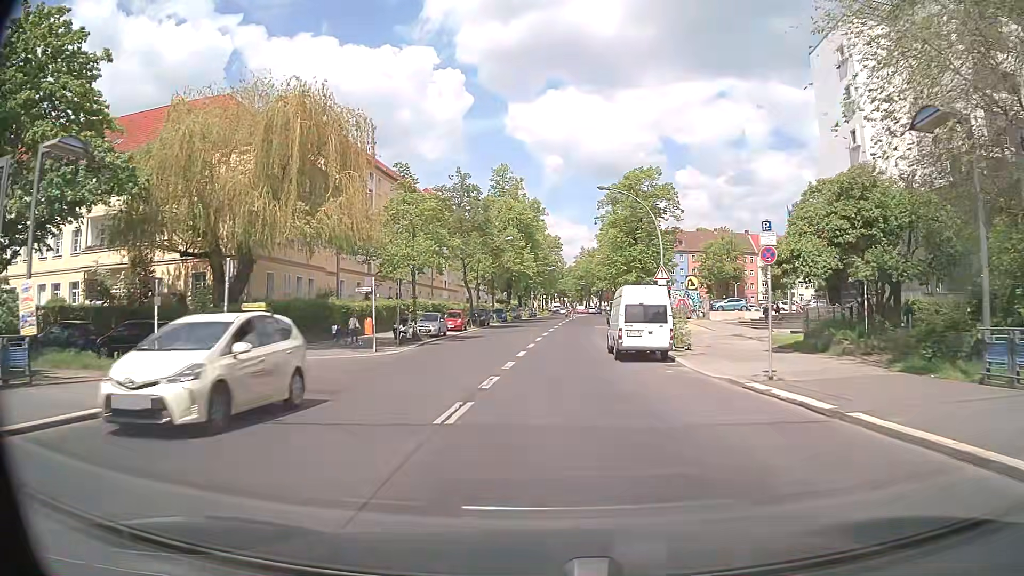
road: secondary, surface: asphalt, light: Day
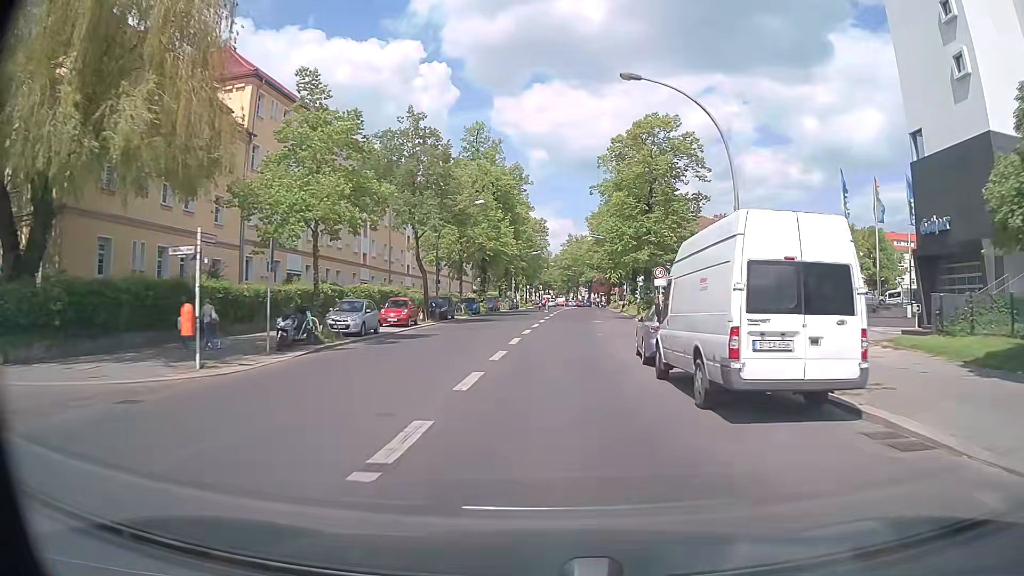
(+0.1, +15.3) m; +2°
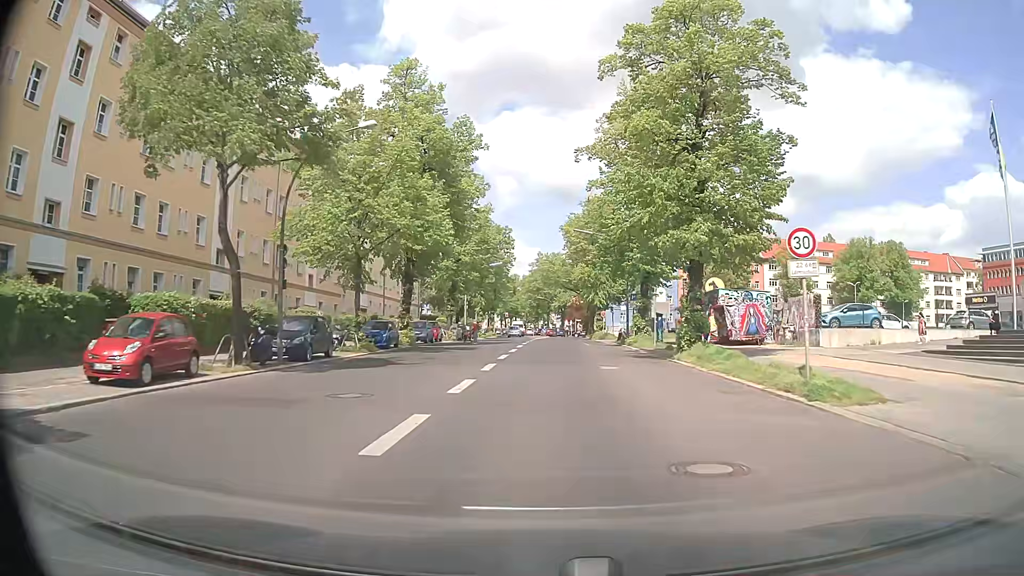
(+0.3, +22.9) m; +2°
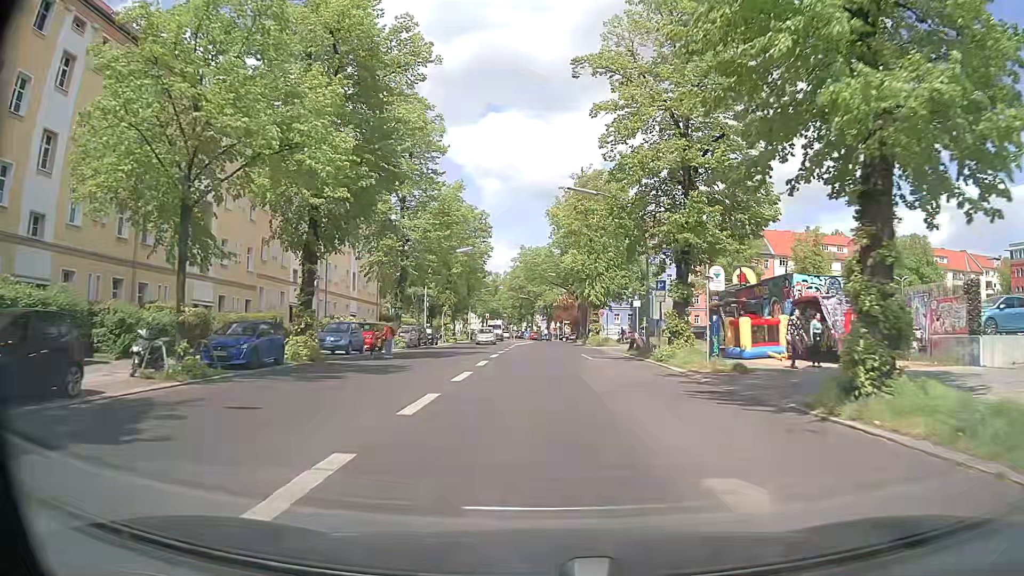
(+0.2, +15.0) m; +1°
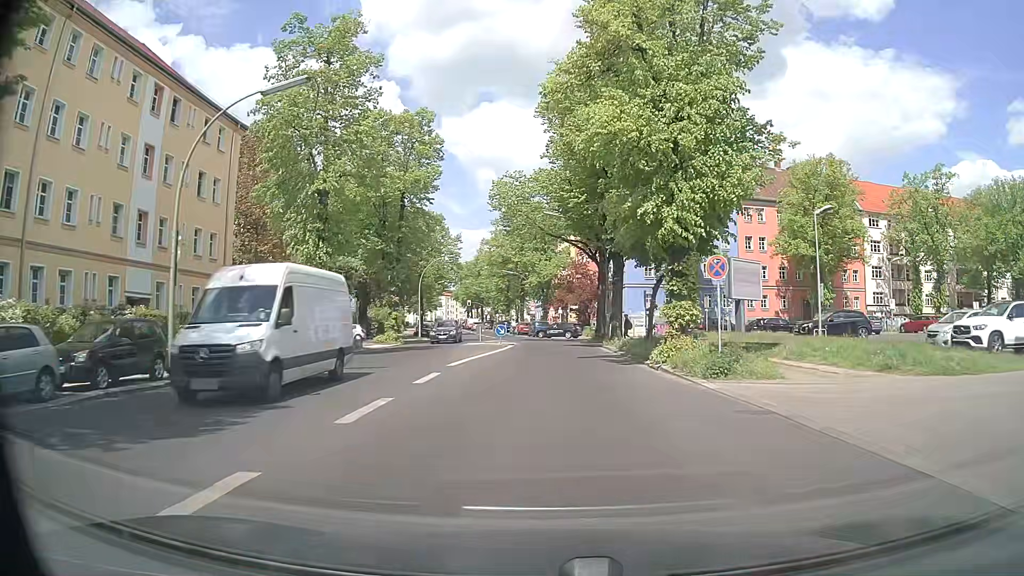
(+0.4, +37.4) m; 0°
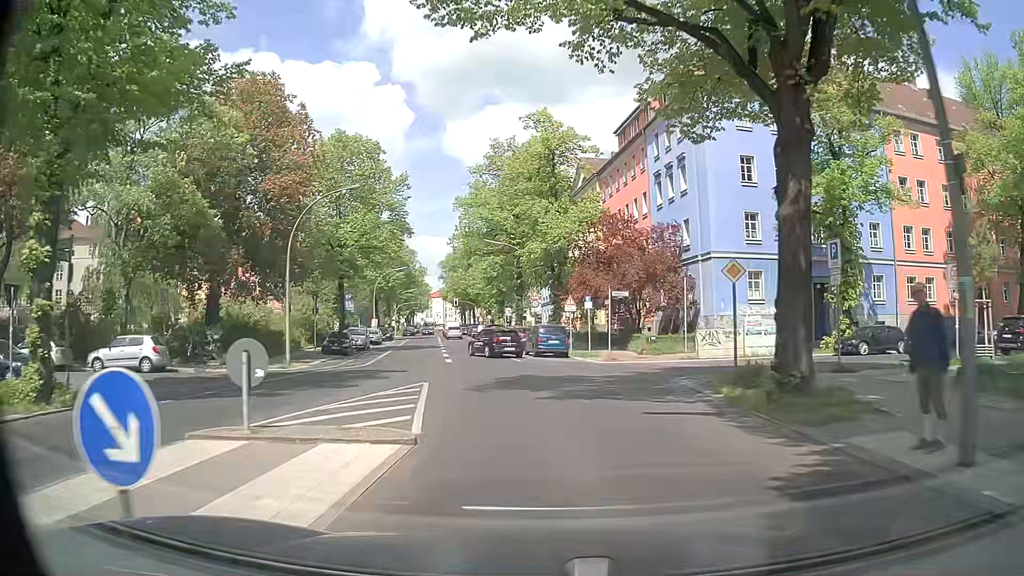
(-0.3, +33.9) m; -1°
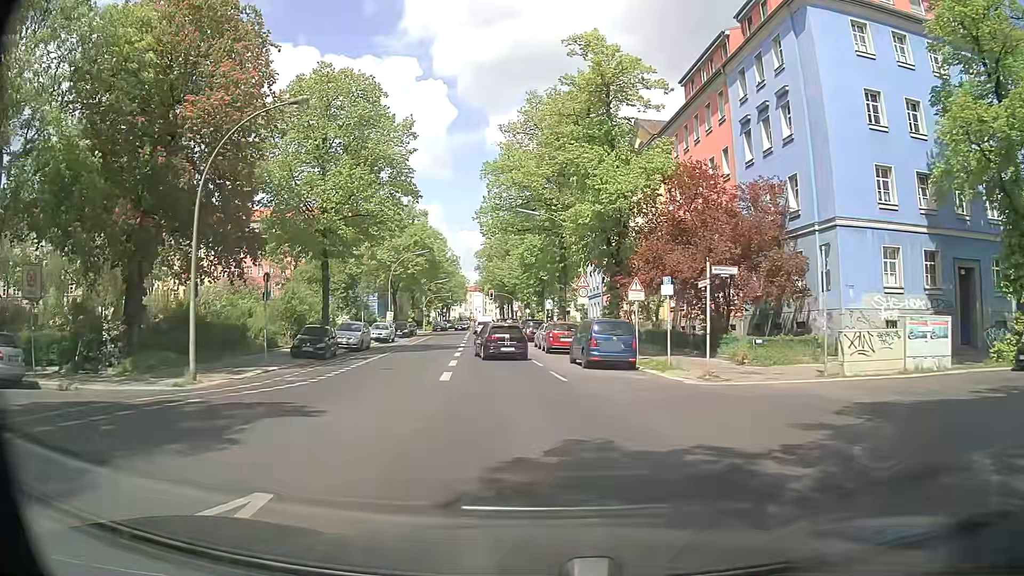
(-0.2, +11.5) m; -3°
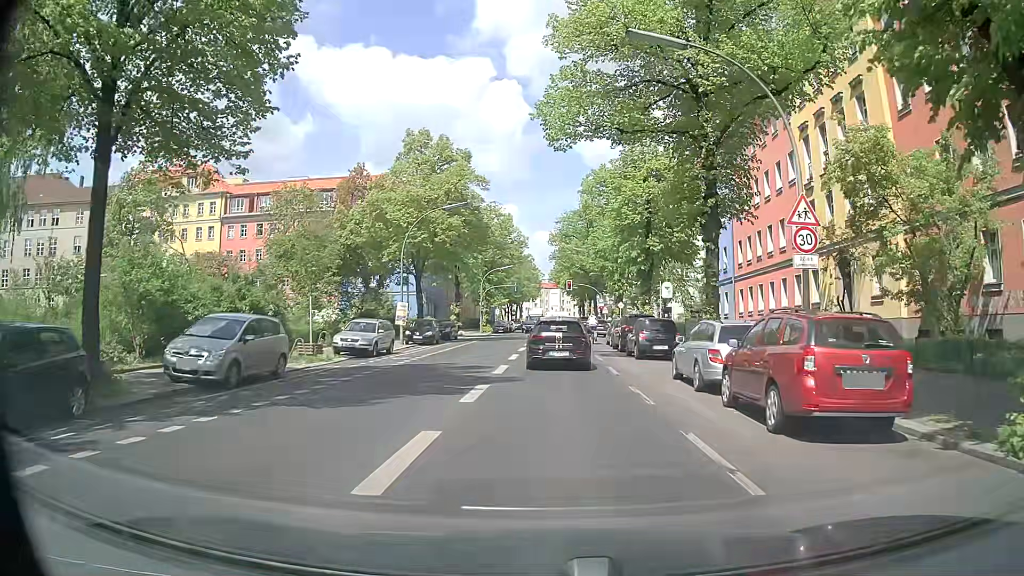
(-1.6, +23.5) m; -7°
